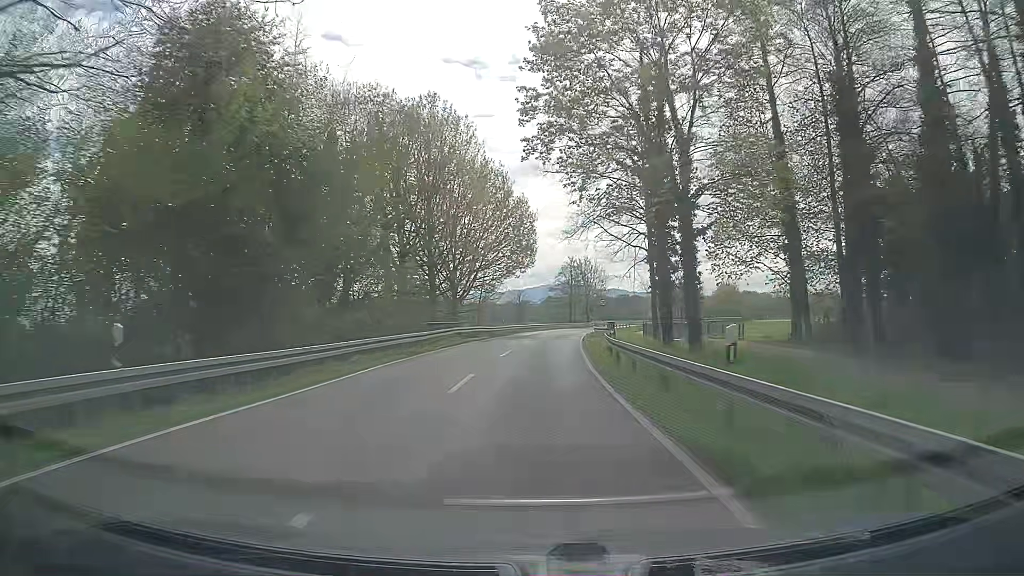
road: secondary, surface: asphalt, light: Day
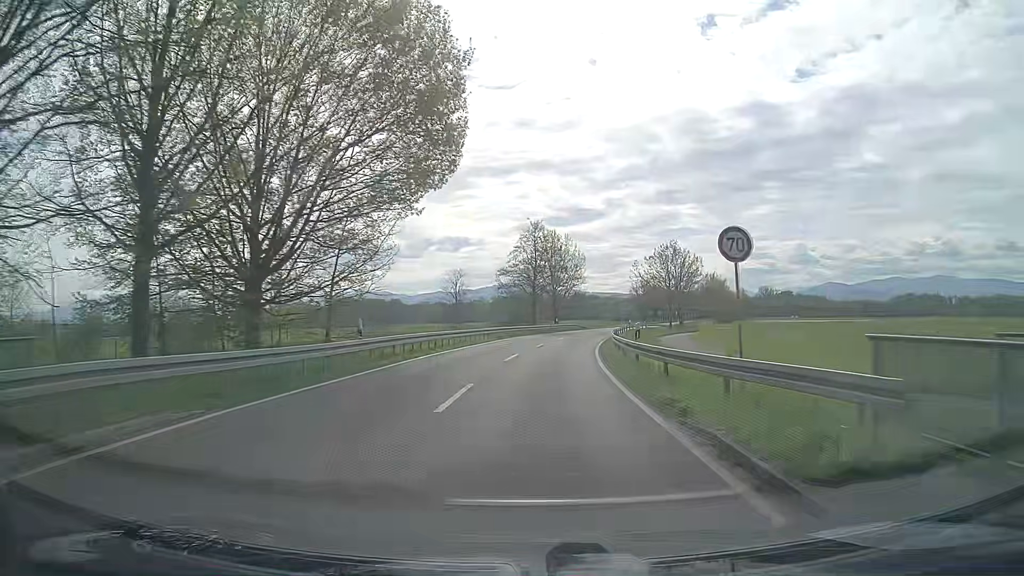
(+1.2, +38.7) m; +4°
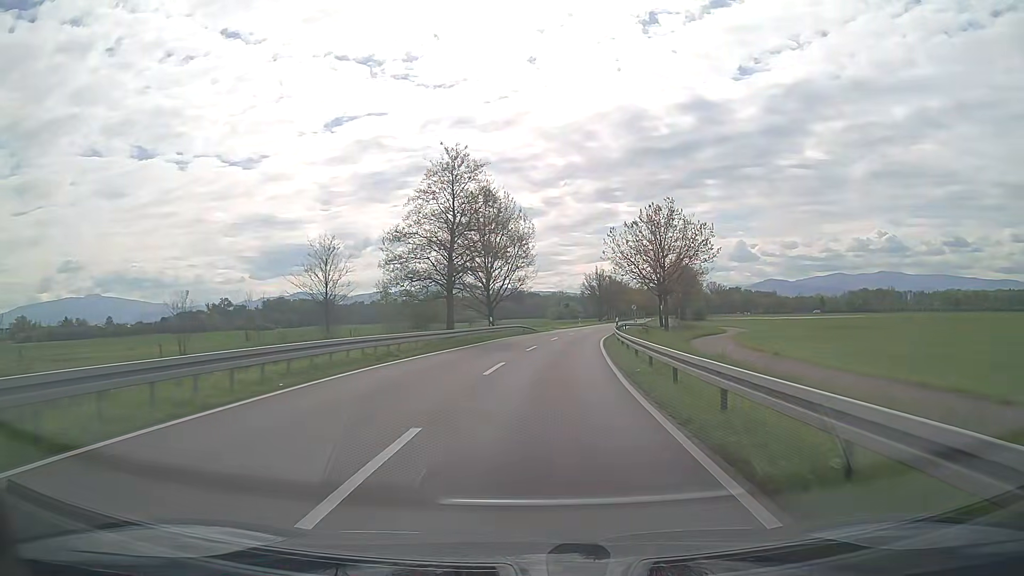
(+1.4, +29.9) m; +6°
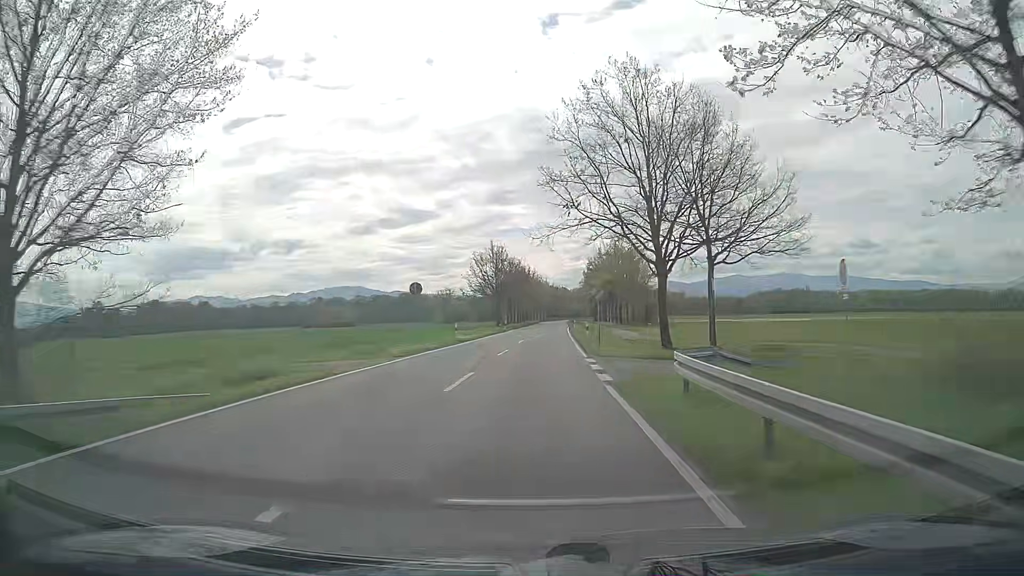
(+4.2, +51.4) m; +9°
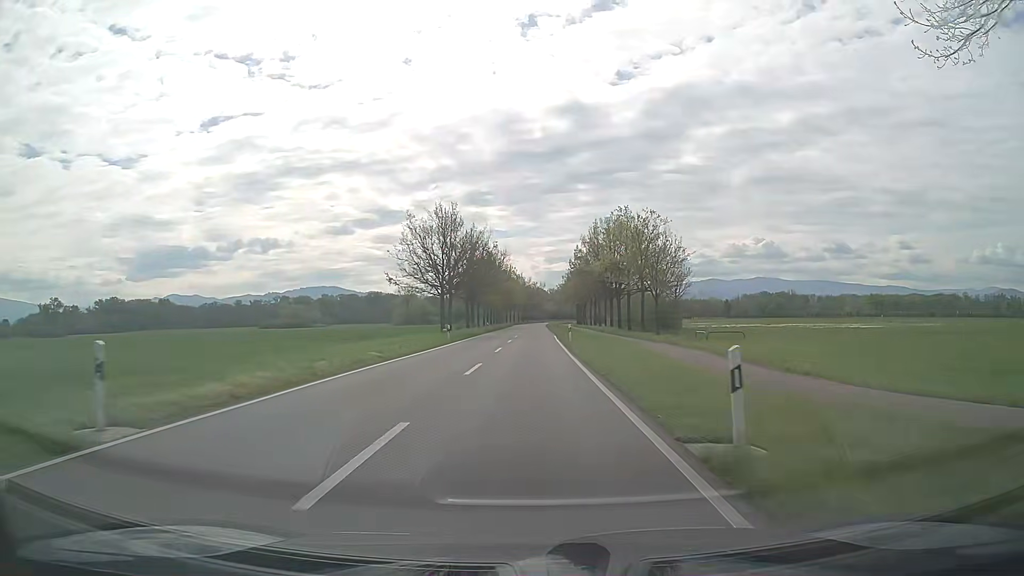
(+0.6, +31.9) m; +2°
